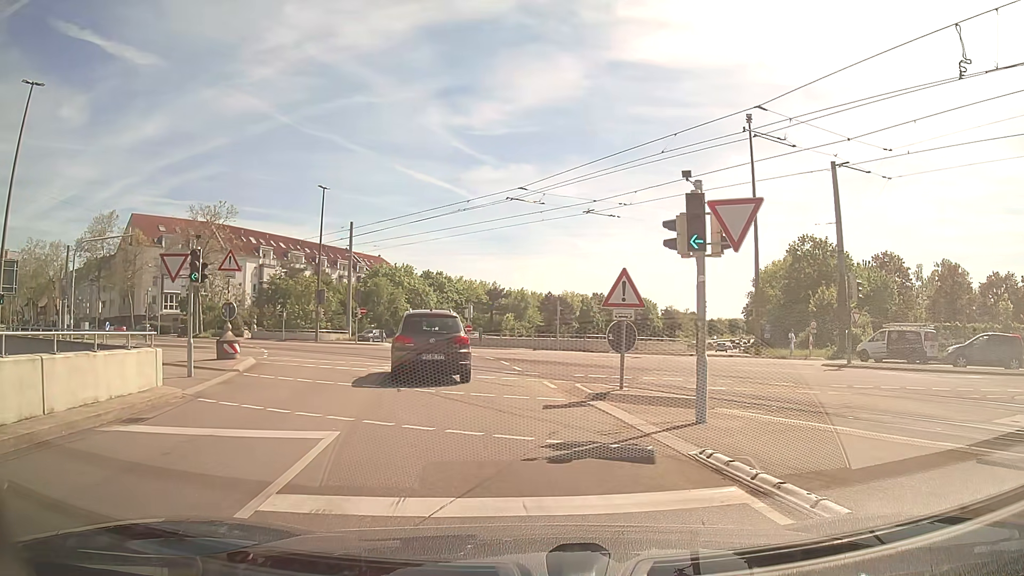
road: tertiary_link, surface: asphalt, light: Day
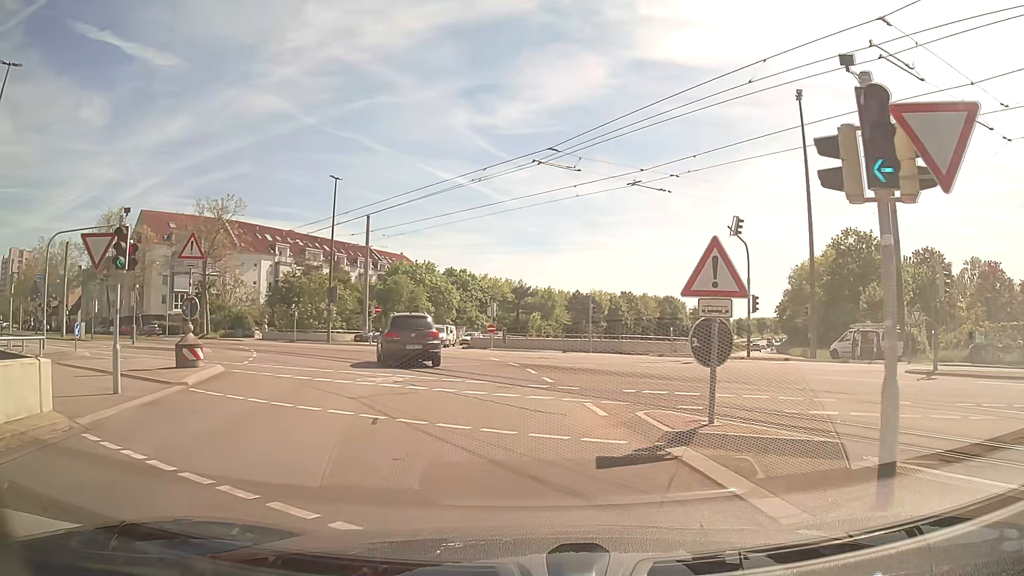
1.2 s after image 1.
(-0.2, +4.7) m; -3°
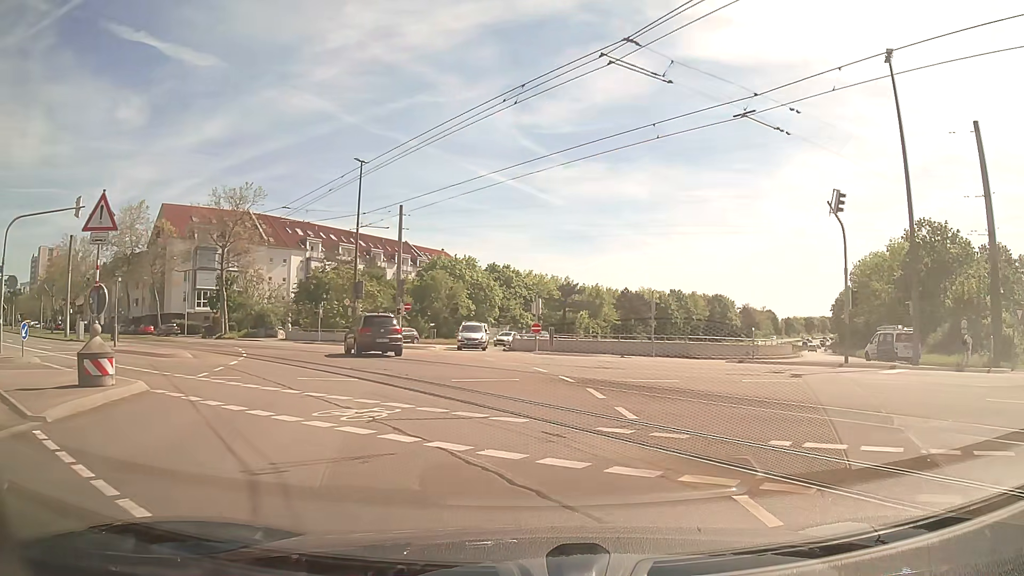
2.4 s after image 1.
(-0.2, +6.5) m; -4°
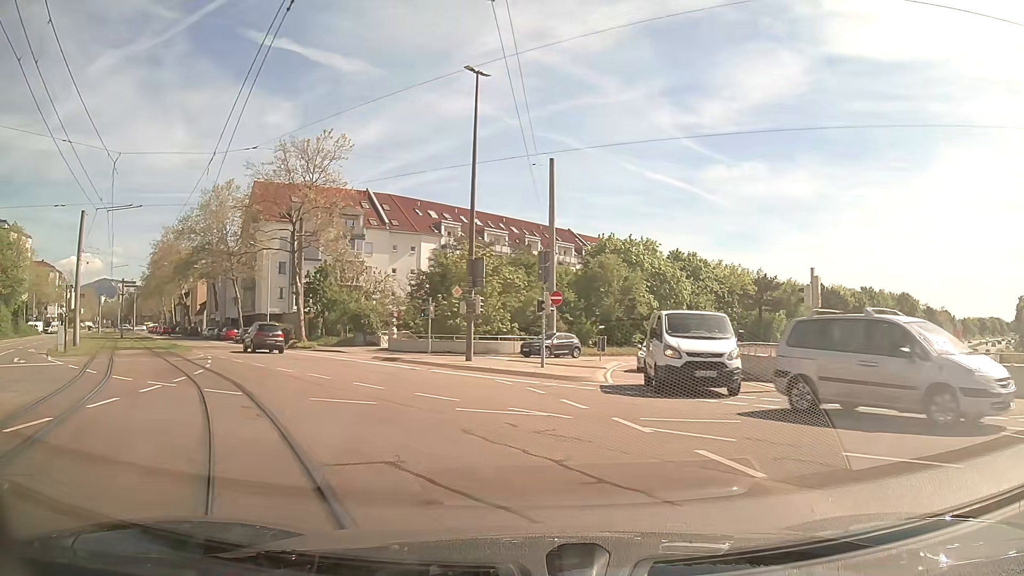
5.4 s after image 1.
(-2.4, +20.7) m; -14°
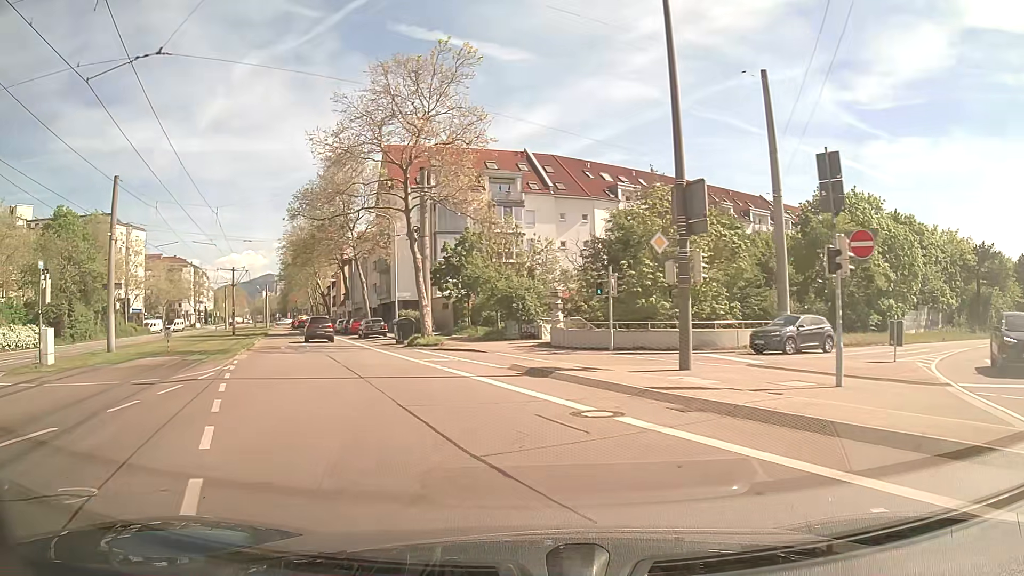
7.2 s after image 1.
(-1.7, +14.5) m; -15°
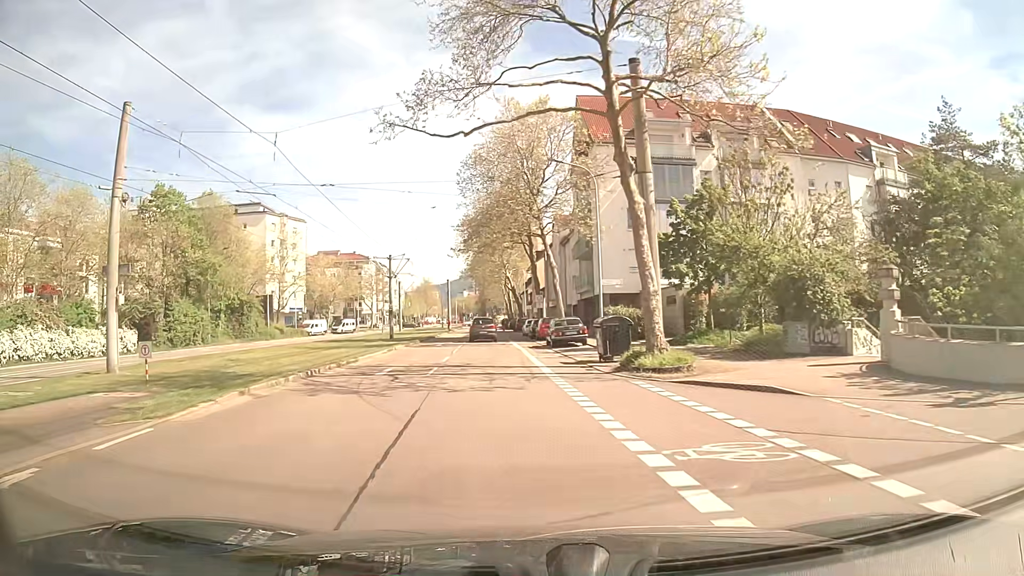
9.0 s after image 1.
(-2.5, +15.9) m; -17°
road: tertiary
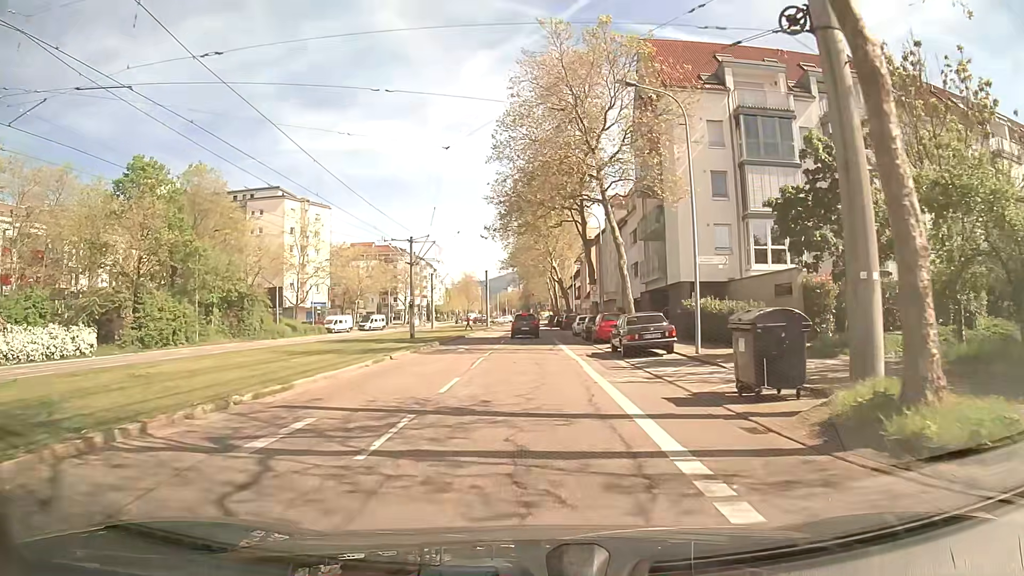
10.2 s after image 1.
(-0.4, +10.8) m; -3°
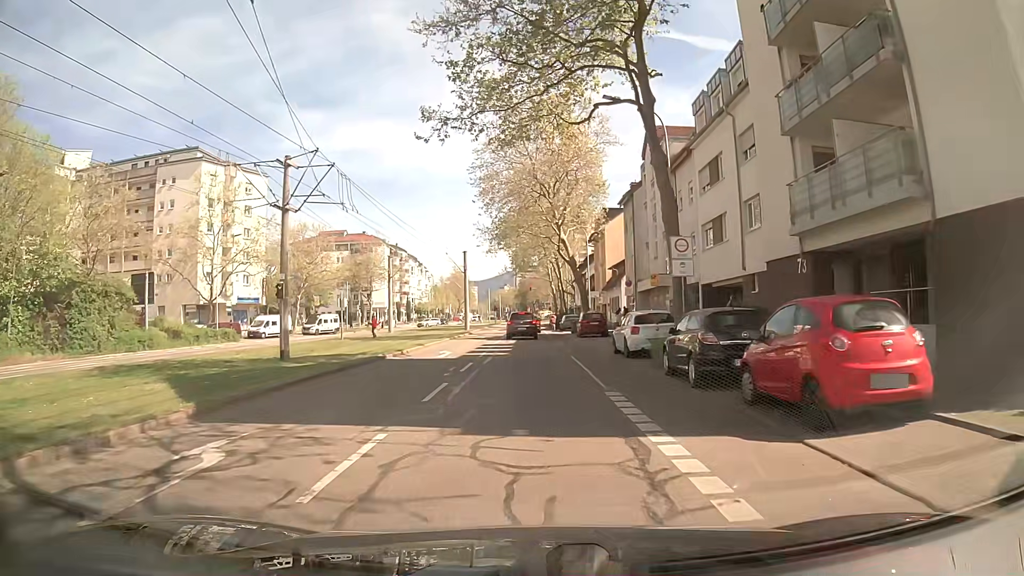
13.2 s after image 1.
(-0.2, +25.7) m; 0°
